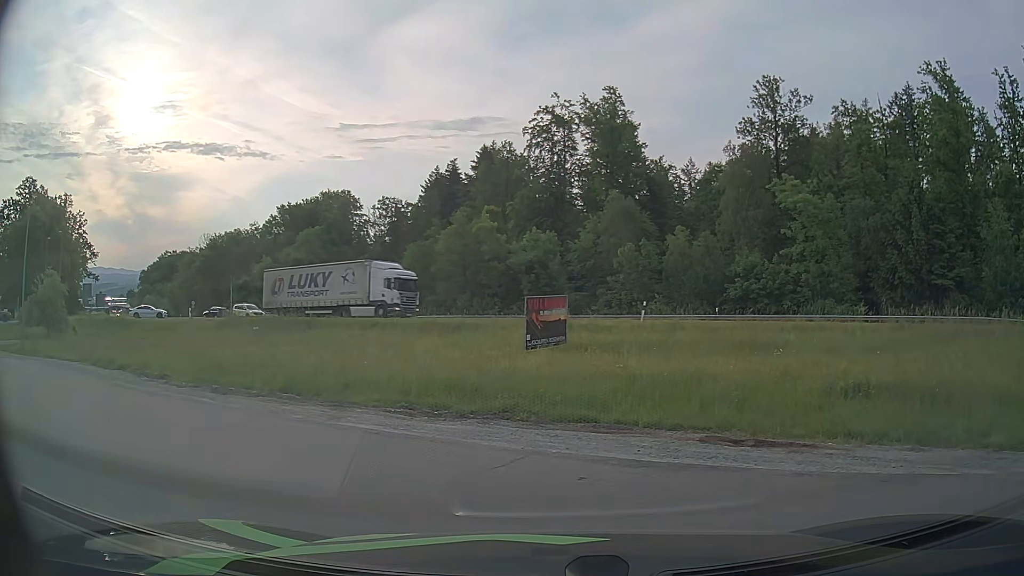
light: Day
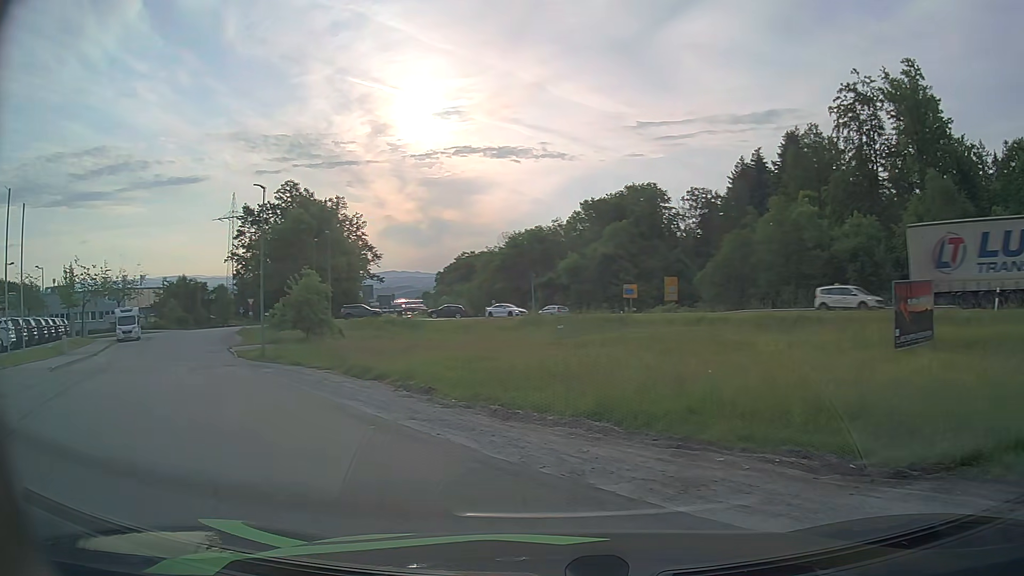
(-1.1, +4.9) m; -26°
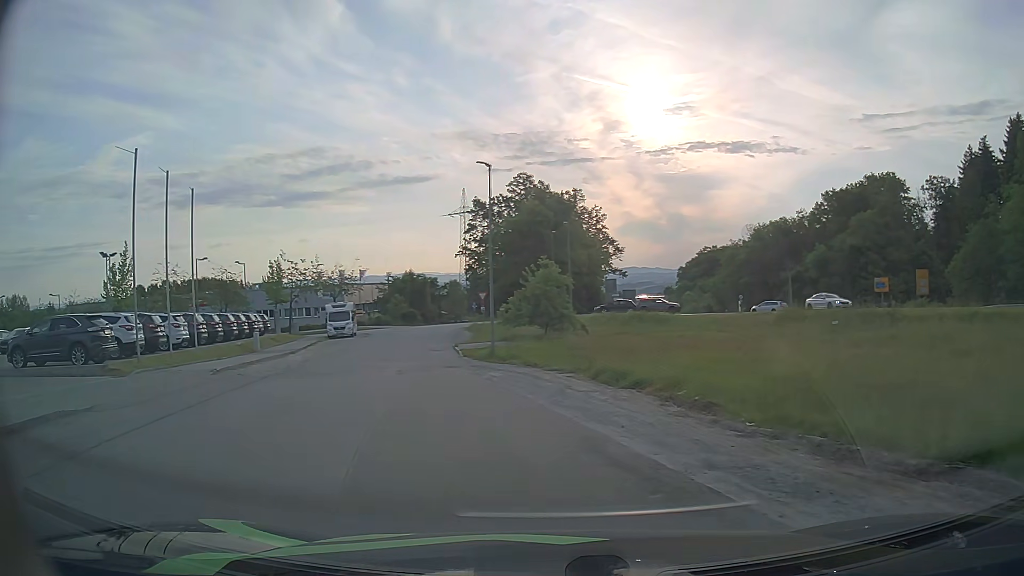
(-0.8, +4.1) m; -22°
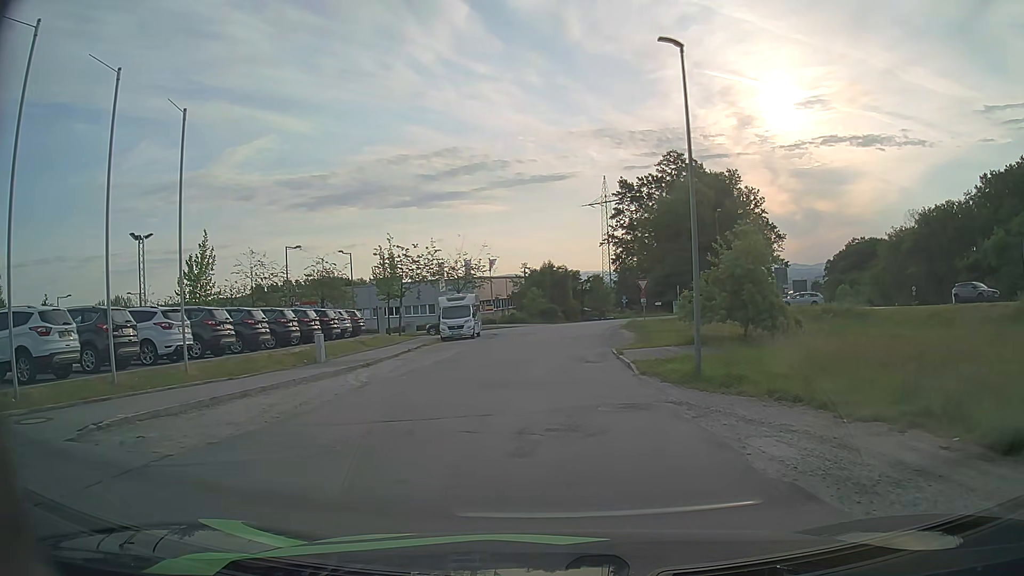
(-1.9, +12.2) m; -11°
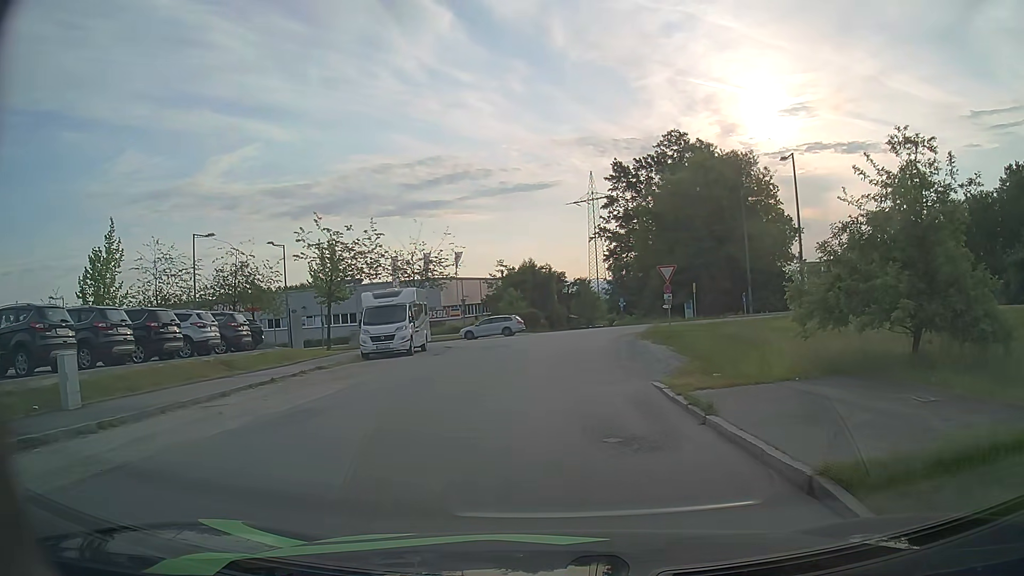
(+0.1, +14.4) m; 0°
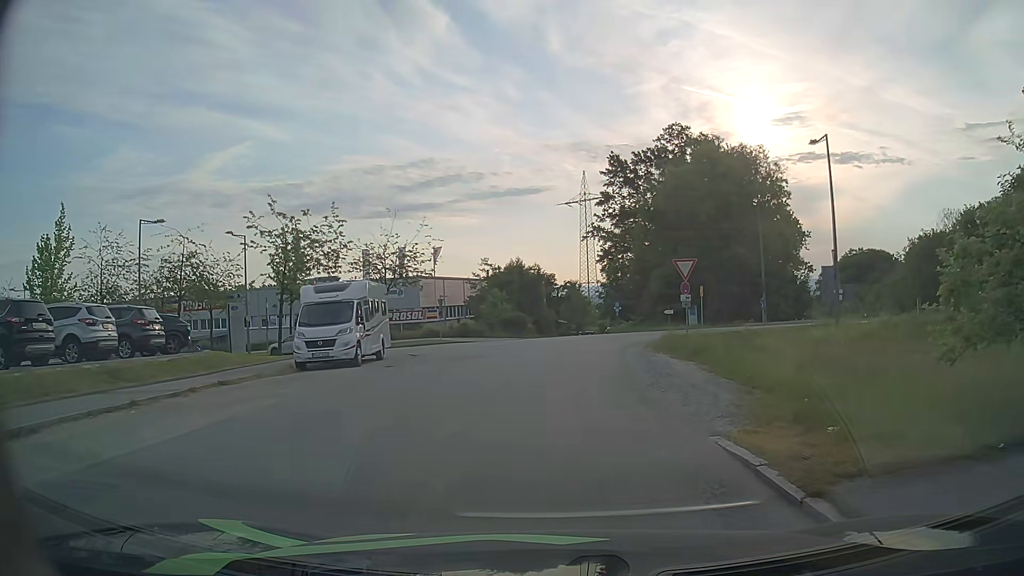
(+0.1, +6.0) m; +2°
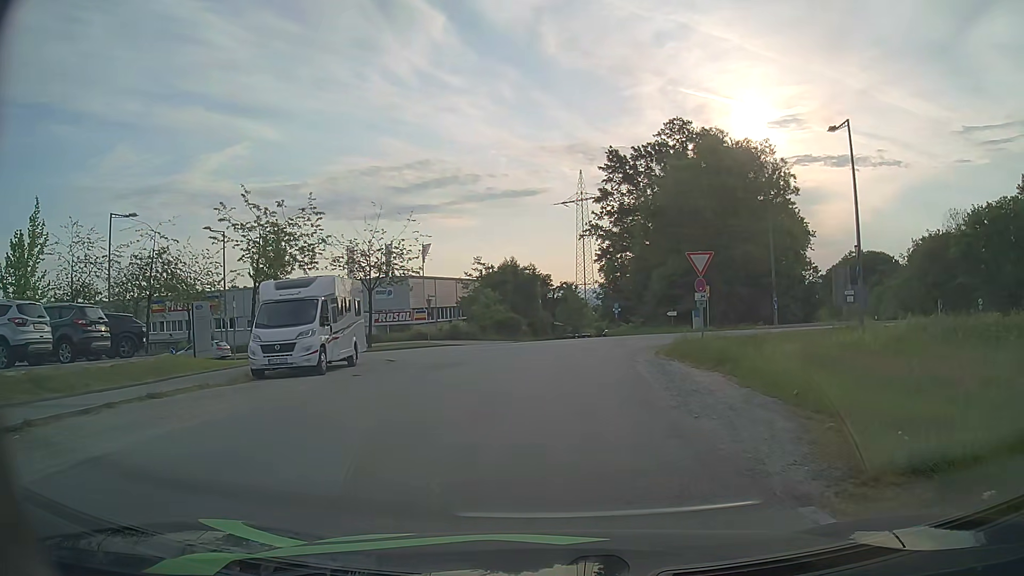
(0.0, +3.0) m; +1°
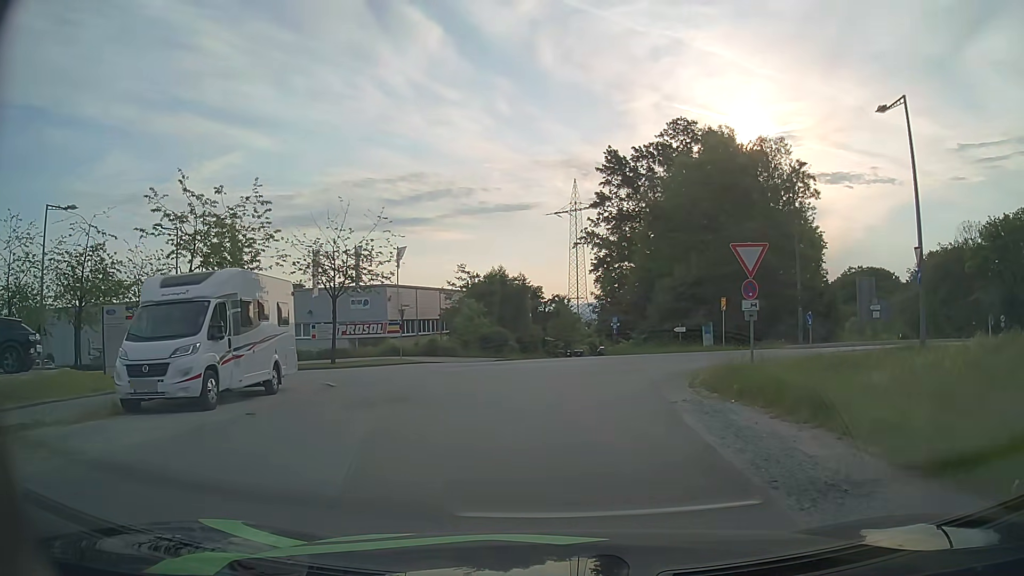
(-0.1, +5.9) m; 0°
